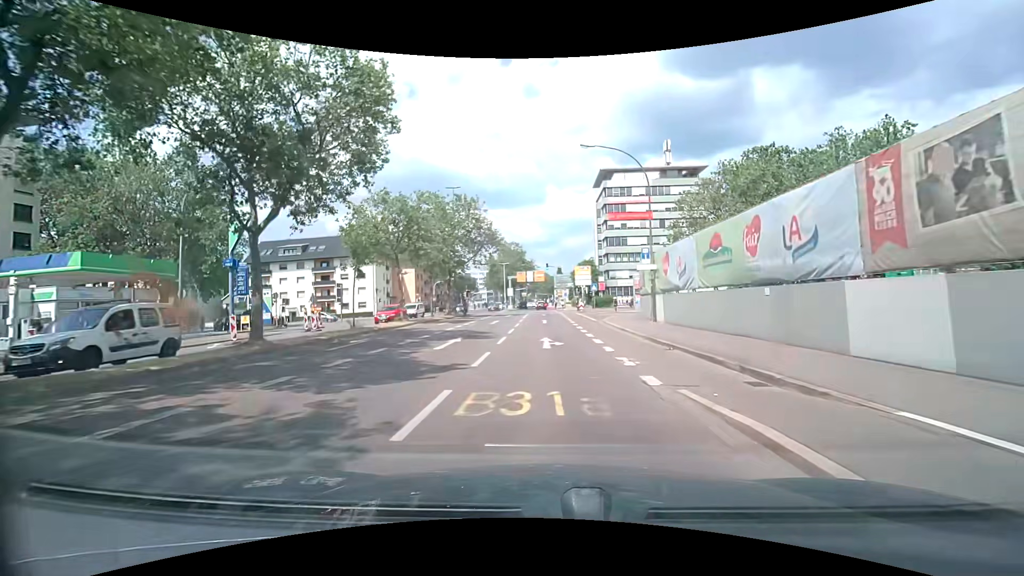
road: secondary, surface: asphalt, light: Day
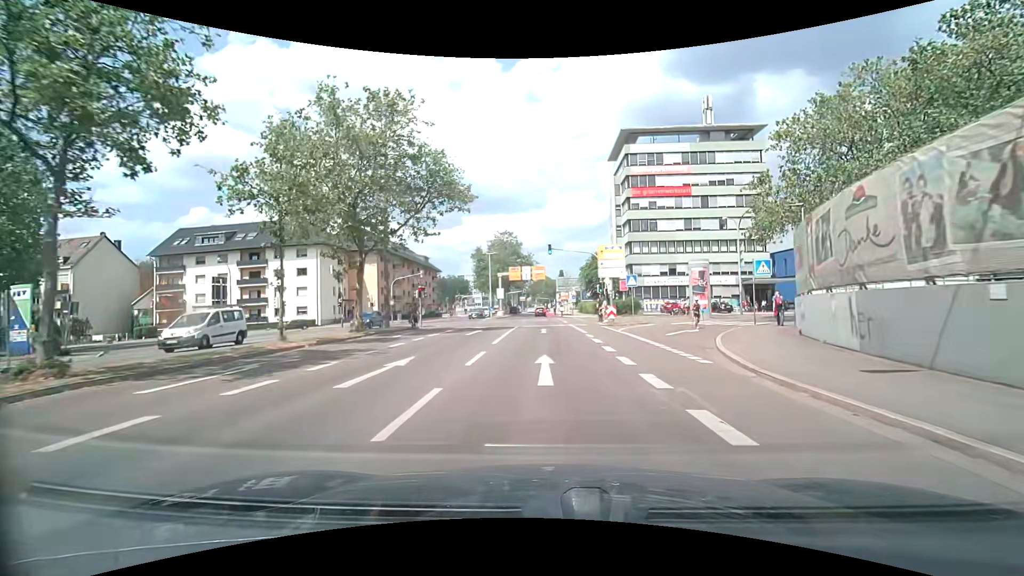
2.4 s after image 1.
(+0.1, +24.3) m; 0°
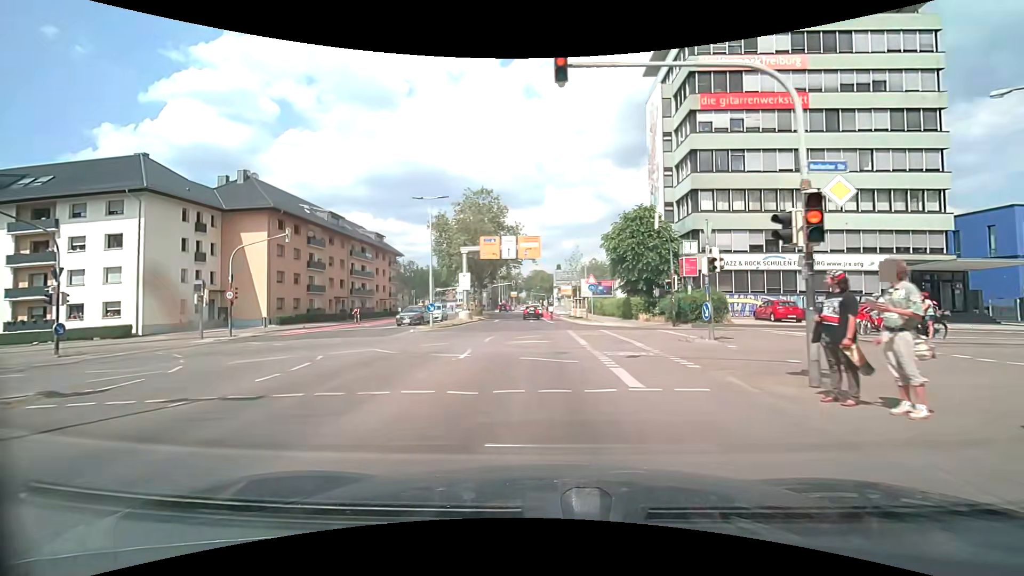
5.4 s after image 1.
(+0.1, +31.1) m; 0°
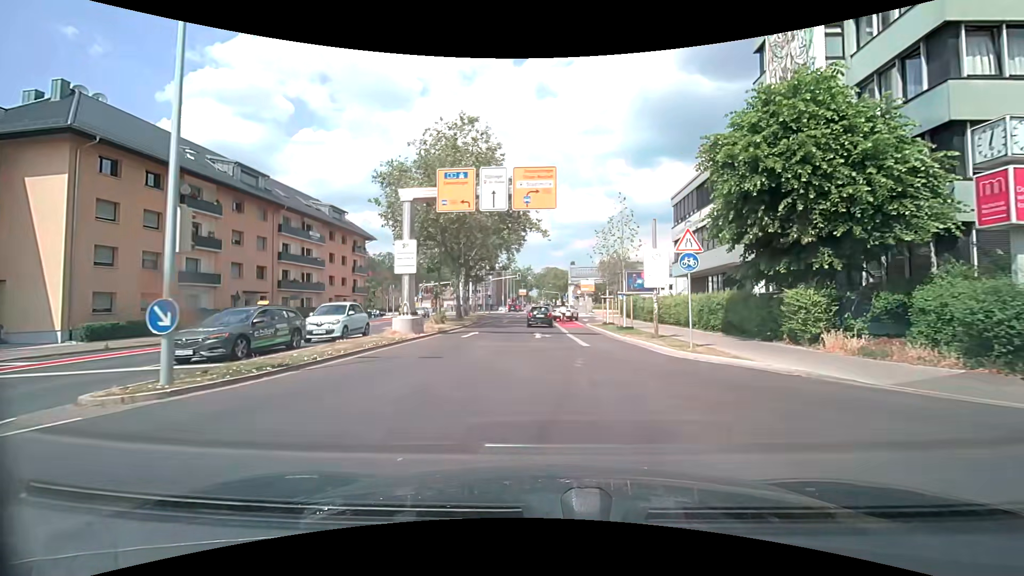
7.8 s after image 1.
(-0.2, +22.7) m; -1°
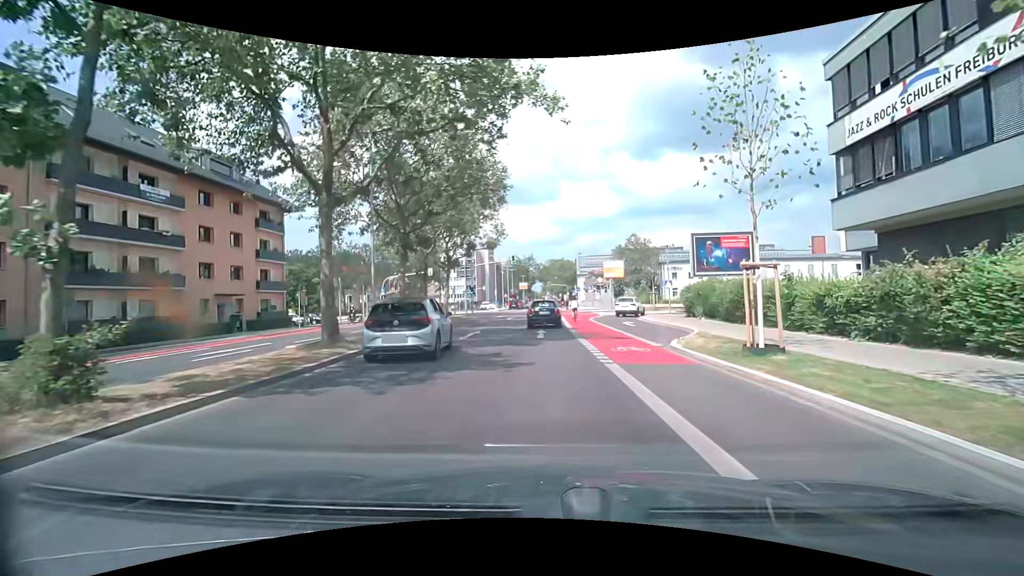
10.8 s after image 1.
(-0.3, +23.6) m; -1°
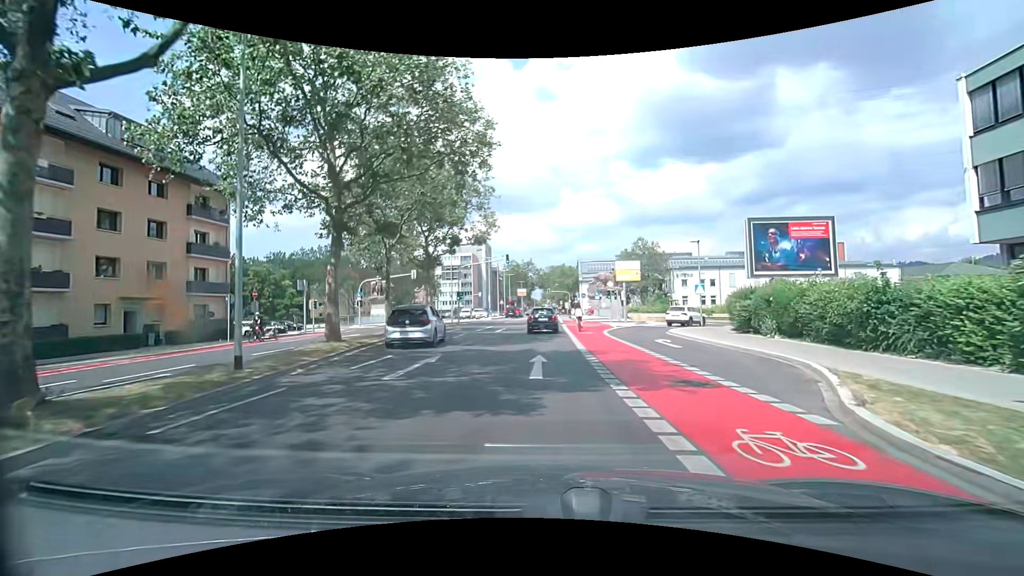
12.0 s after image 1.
(+0.1, +8.8) m; 0°
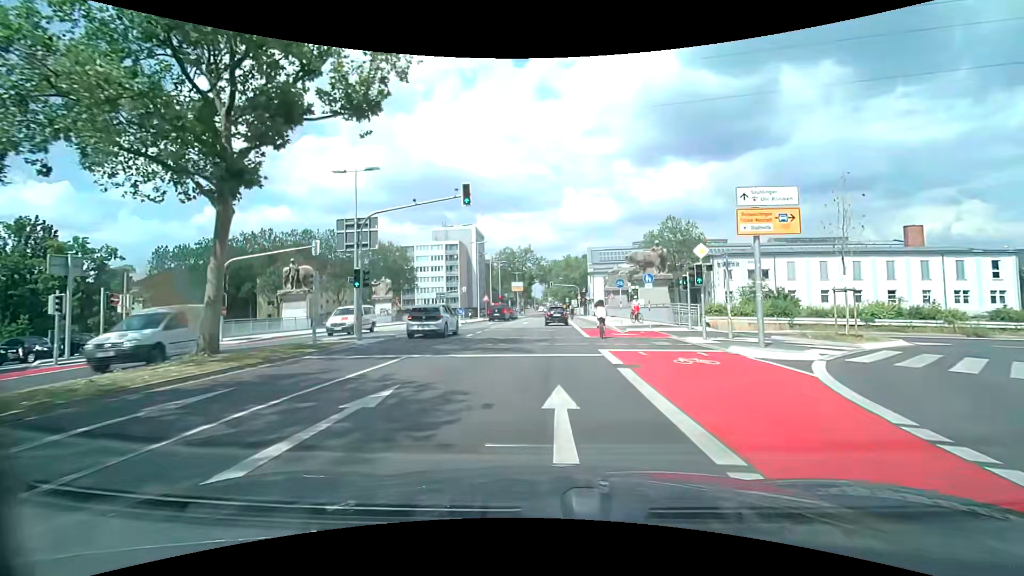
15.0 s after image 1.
(+0.1, +26.2) m; 0°
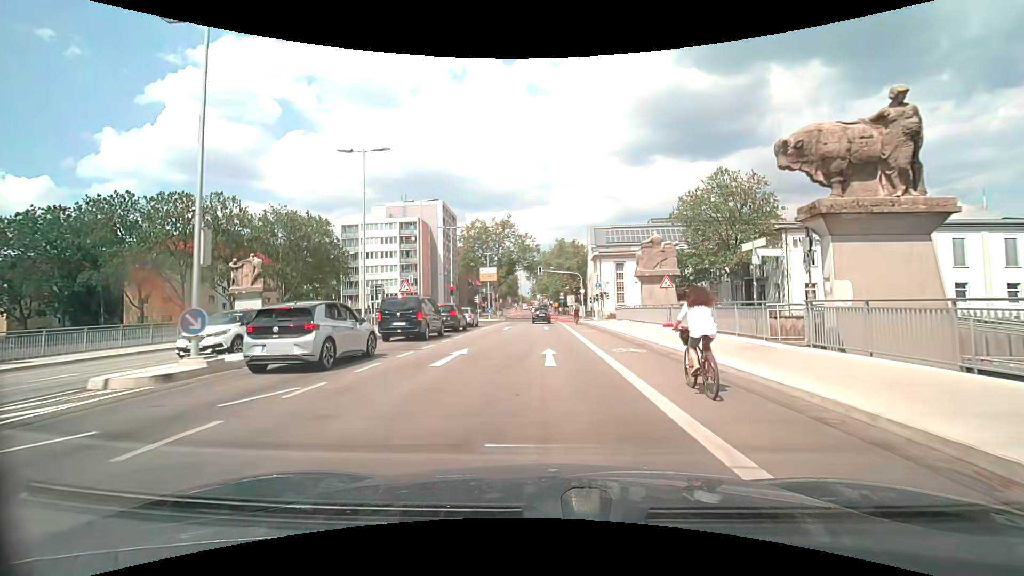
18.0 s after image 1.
(+0.4, +31.3) m; +1°
(0, +10) (0, +20) (0, +30) (0, +40) (0, +50) (0, +60) (-1, +70) (-2, +80) (-2, +90) (-3, +100) m
